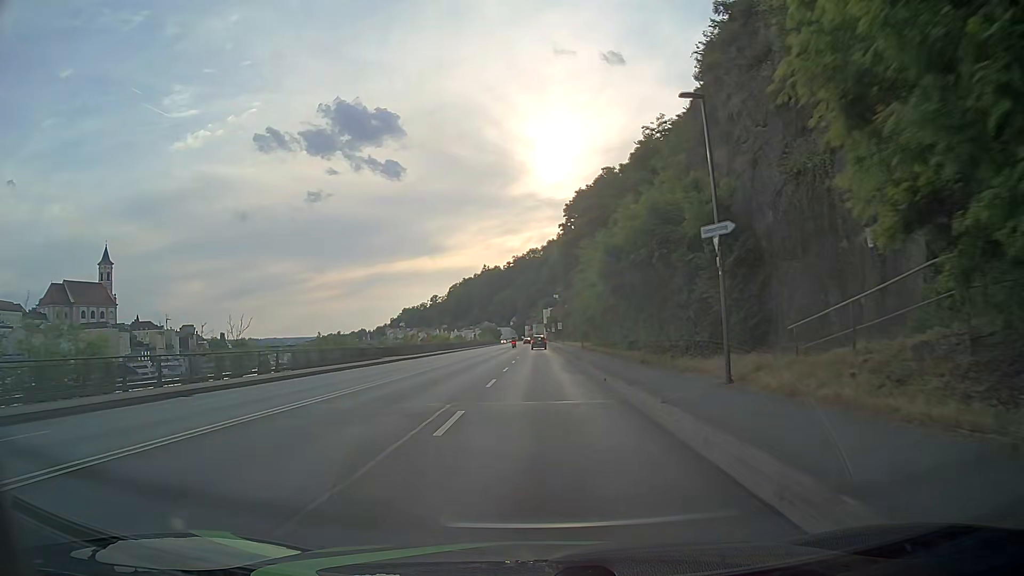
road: primary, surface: asphalt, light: Day
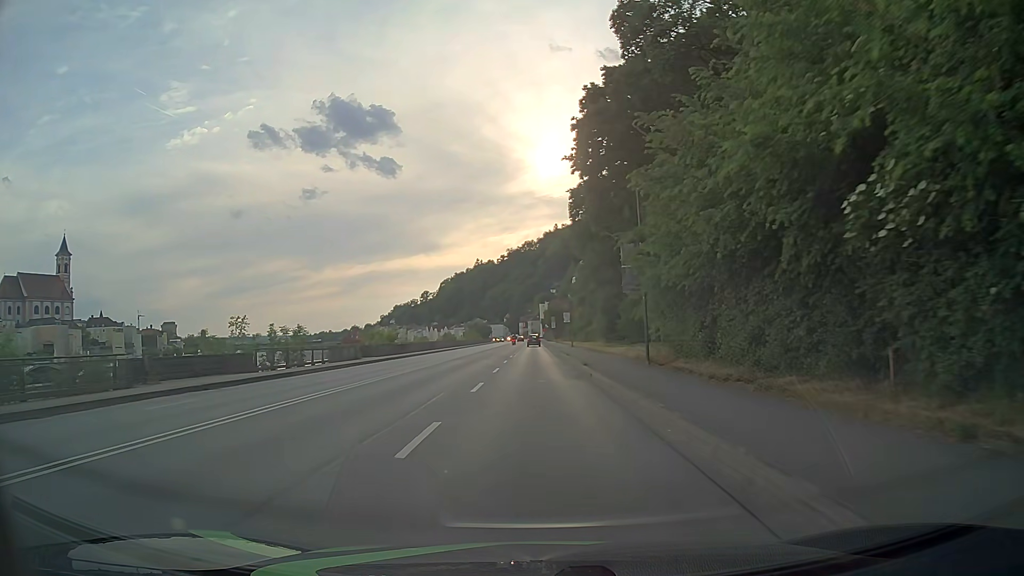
(+0.2, +38.1) m; +1°
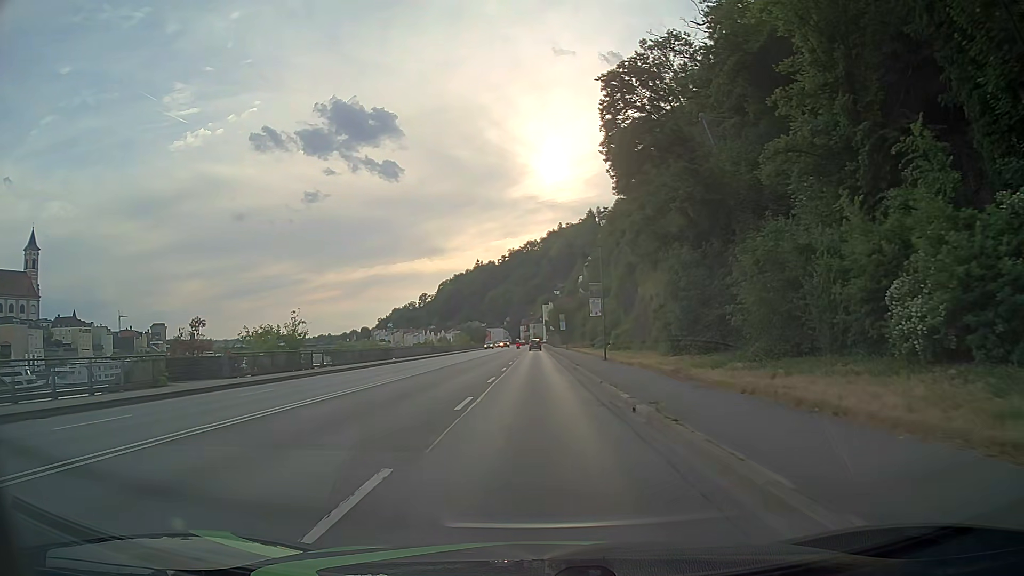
(-0.2, +30.5) m; 0°
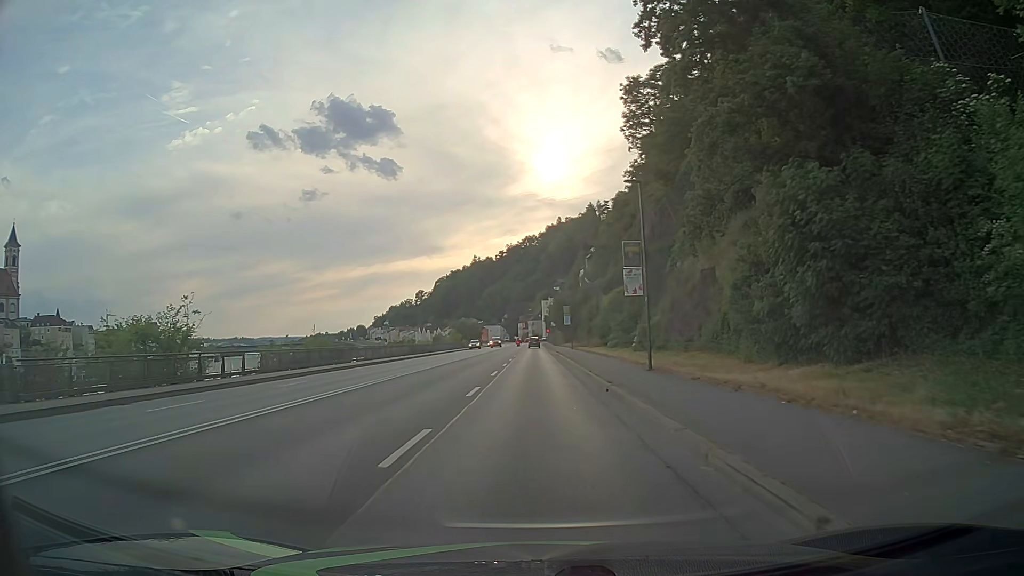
(0.0, +15.3) m; 0°
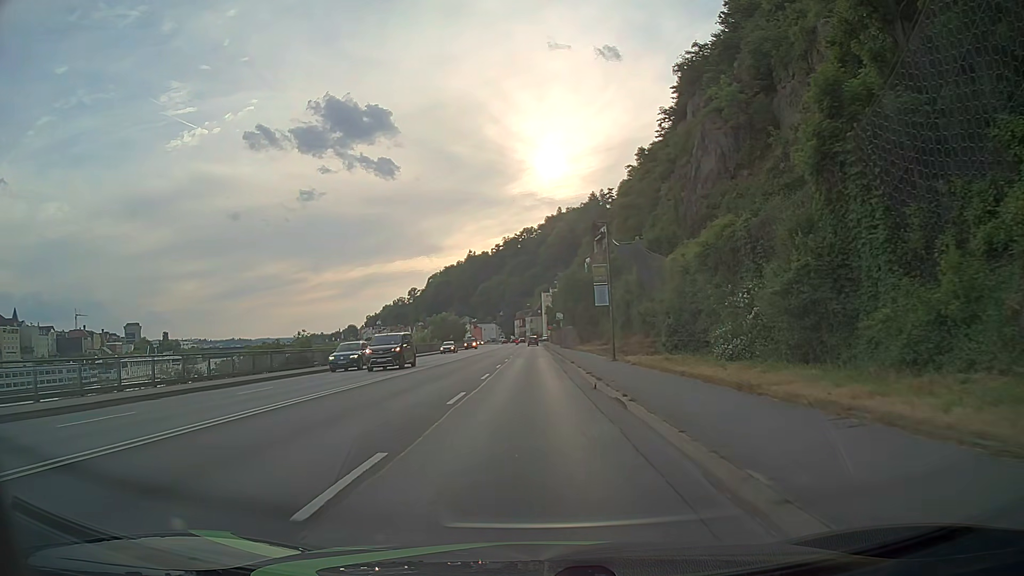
(0.0, +38.2) m; 0°
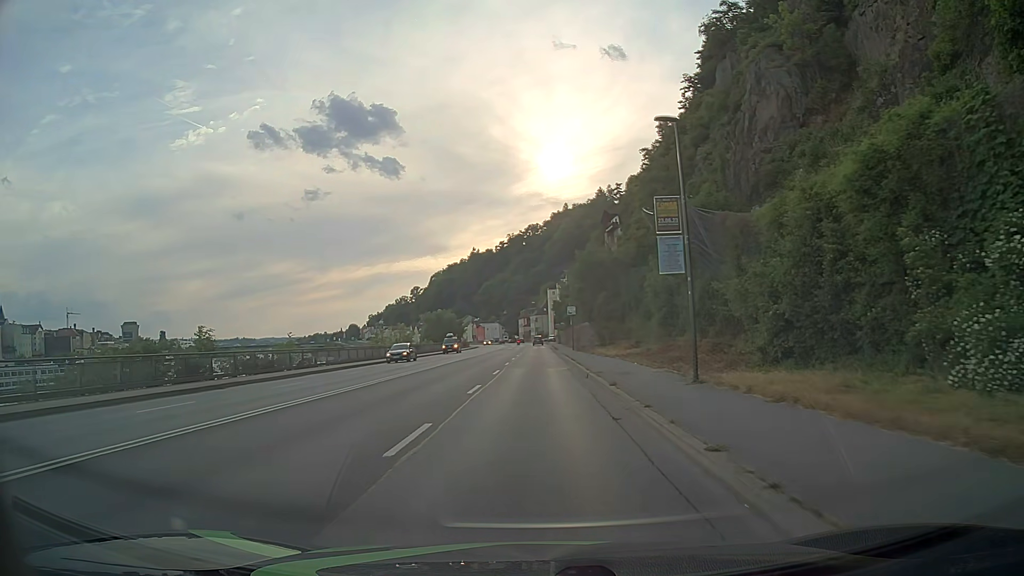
(0.0, +15.2) m; -1°
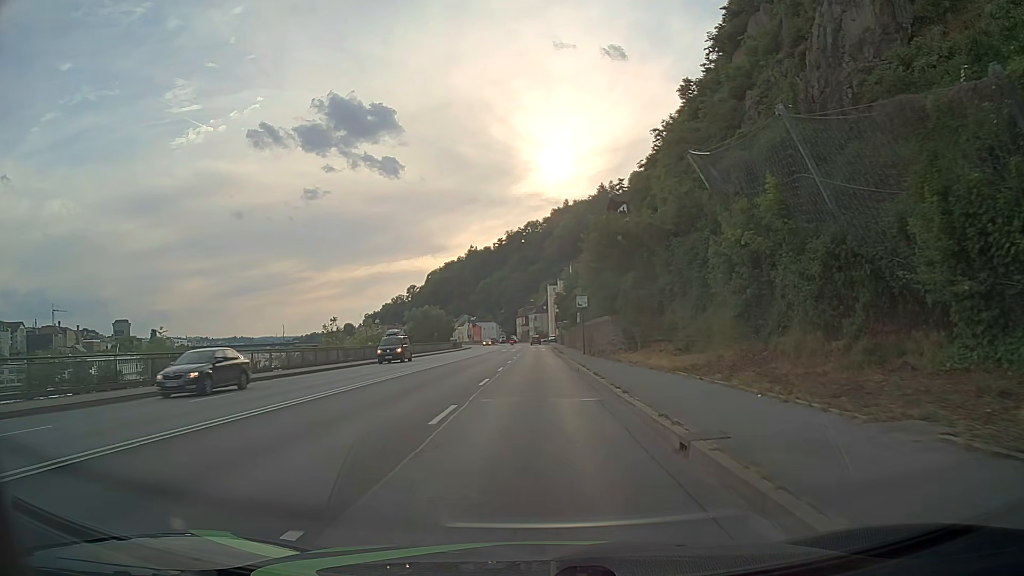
(0.0, +15.2) m; 0°
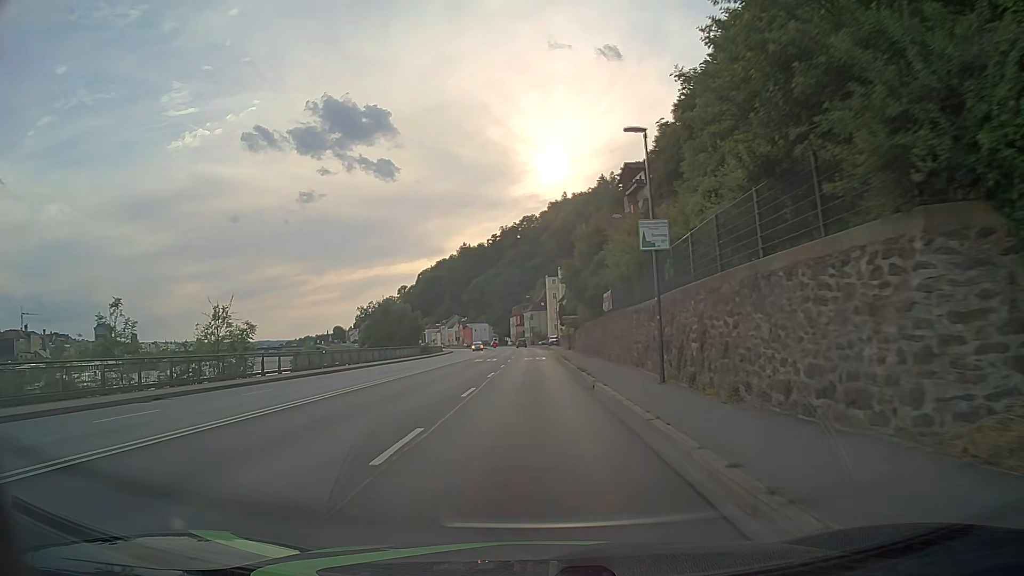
(+0.3, +30.4) m; +1°
(0, +10) (0, +20) (0, +30) (0, +40) (0, +50) (0, +60) (-1, +70) (-1, +80) (-1, +90) (-2, +100) m
